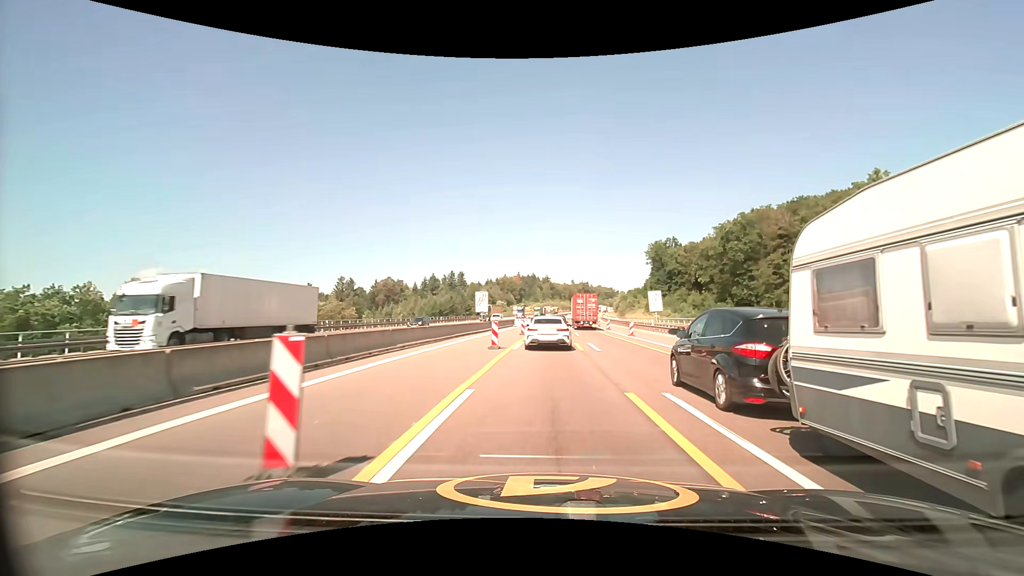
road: motorway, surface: asphalt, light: Day
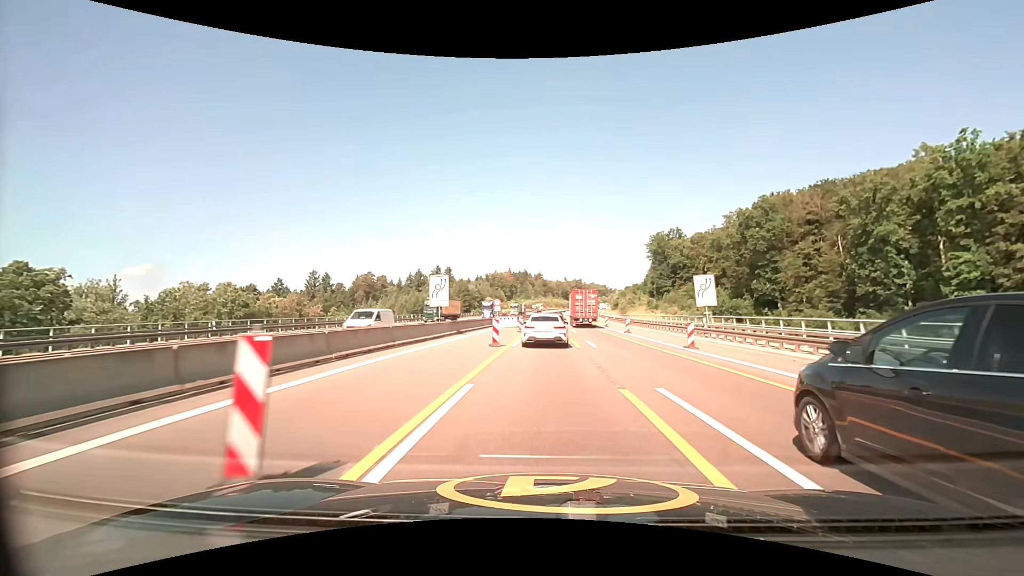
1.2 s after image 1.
(+0.1, +18.0) m; +1°
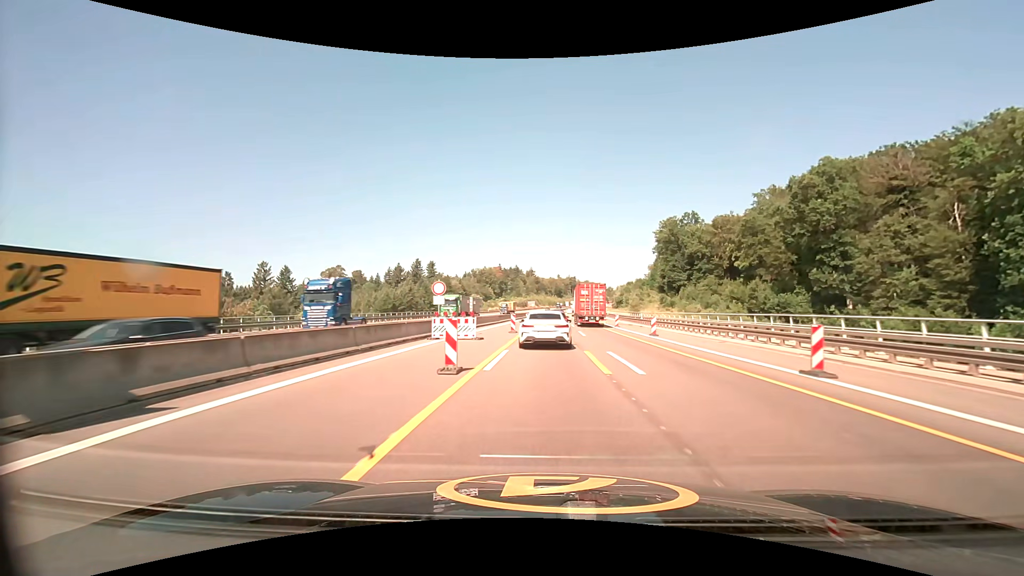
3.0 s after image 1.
(+0.3, +28.1) m; +1°
(0, +10) (0, +20) (0, +30) (+1, +40) (+1, +50) (+1, +60) (+2, +70) (+2, +80) (+3, +90) (+3, +100) m
